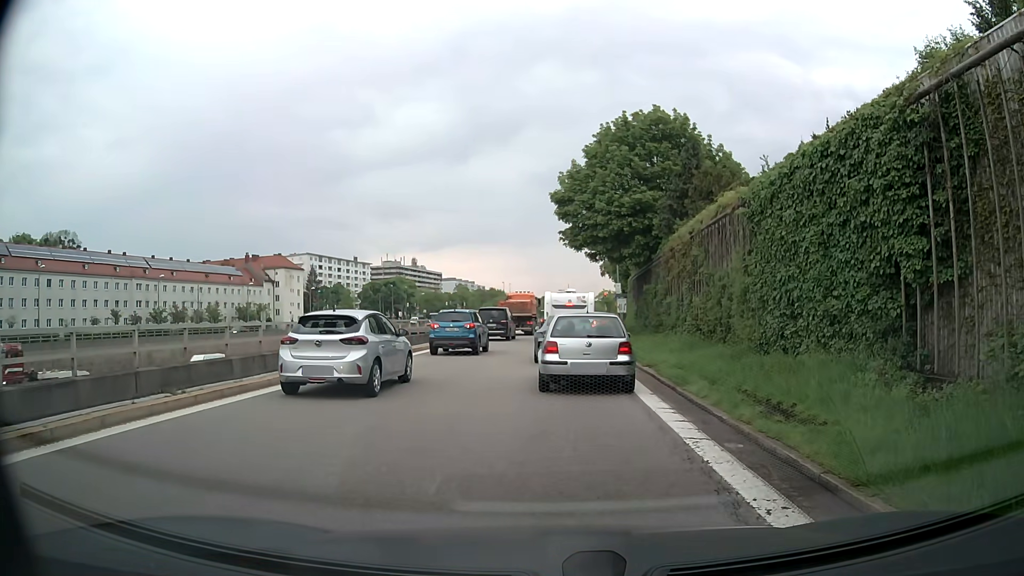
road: motorway_link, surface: asphalt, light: Day
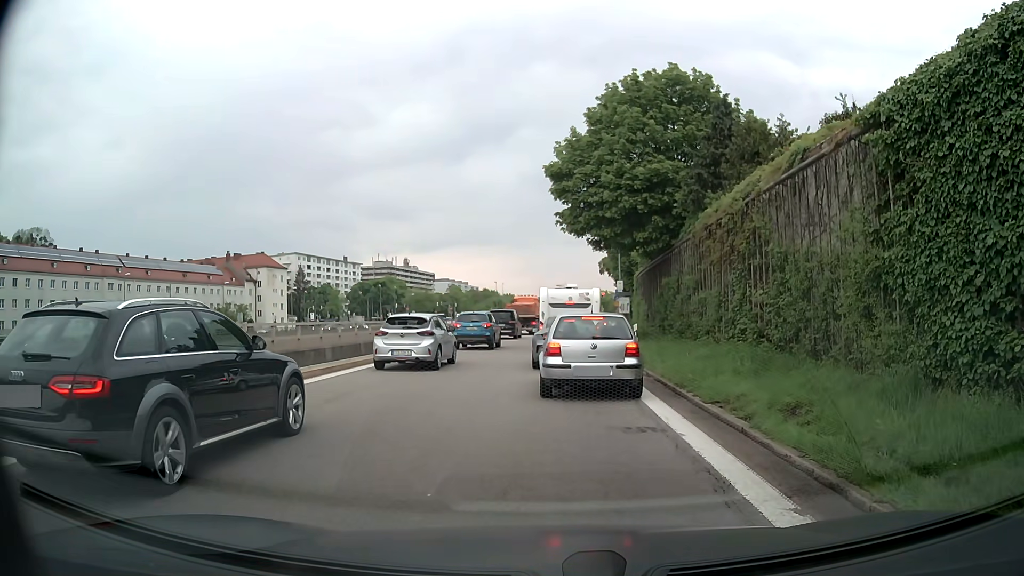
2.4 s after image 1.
(-0.1, +7.3) m; 0°
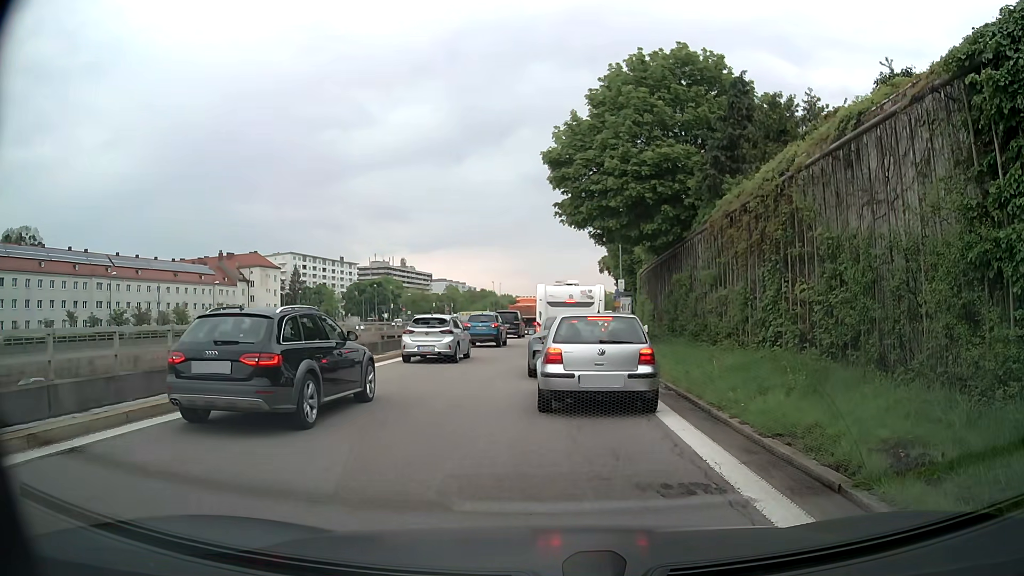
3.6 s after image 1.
(0.0, +2.8) m; -1°
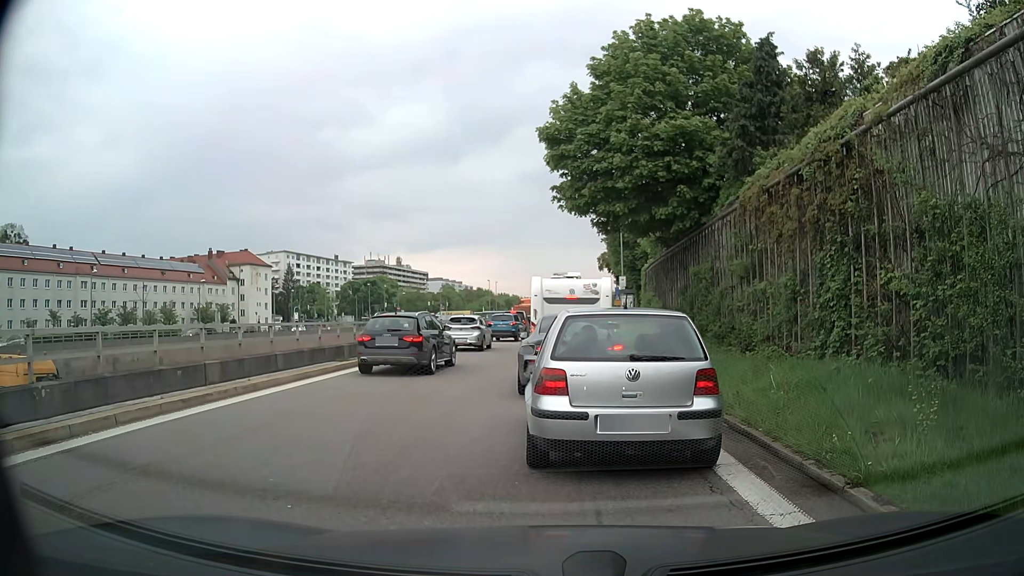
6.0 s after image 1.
(+0.1, +3.6) m; +1°
(0, +10) (0, +20) (+1, +30) (+1, +40) (+1, +50) (+1, +60) (+2, +70) (+3, +80) (+4, +90) (+4, +100) m
